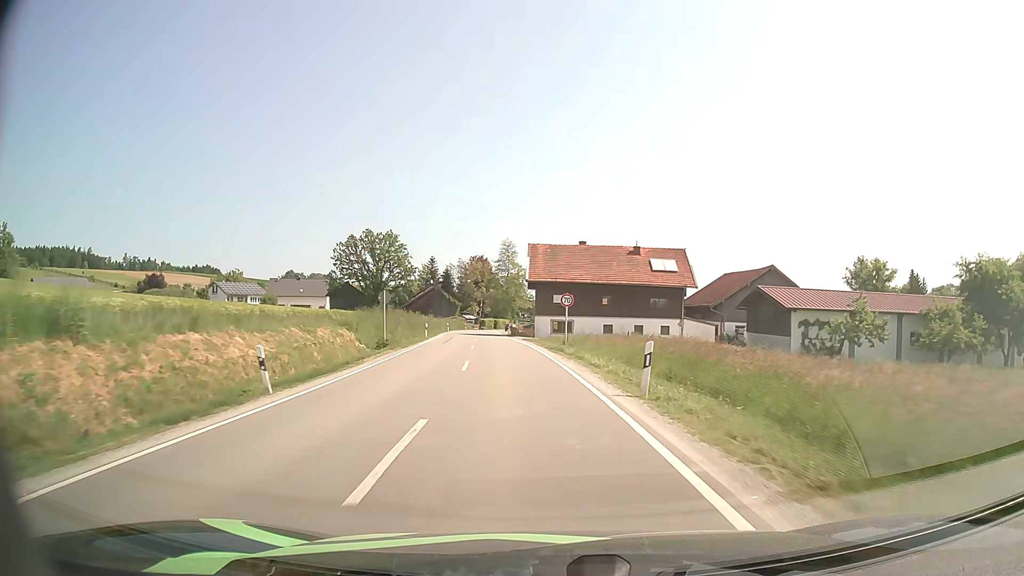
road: secondary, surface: asphalt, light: Day
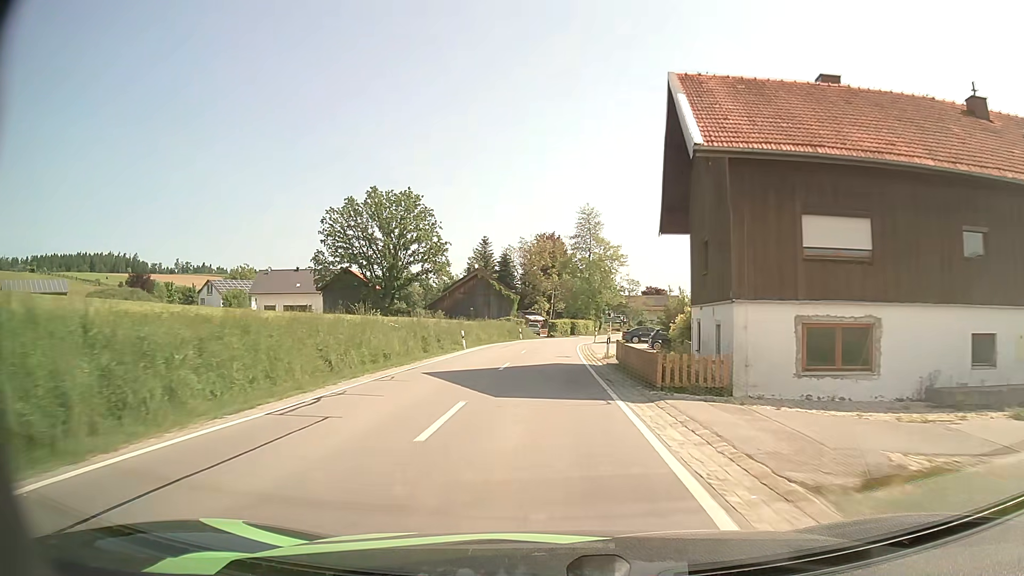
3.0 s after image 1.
(-3.4, +45.8) m; -7°
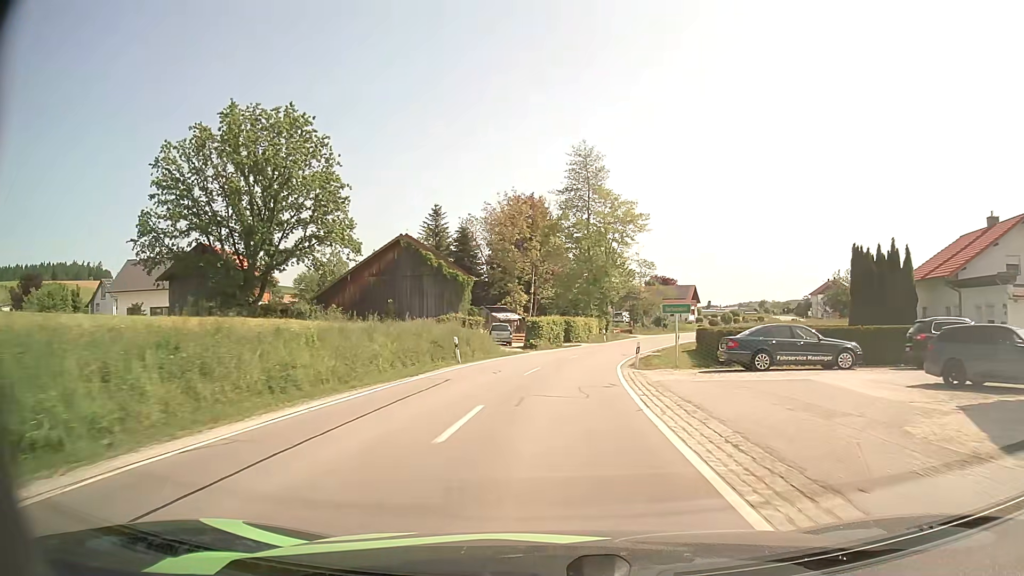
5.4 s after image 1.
(0.0, +36.2) m; +1°
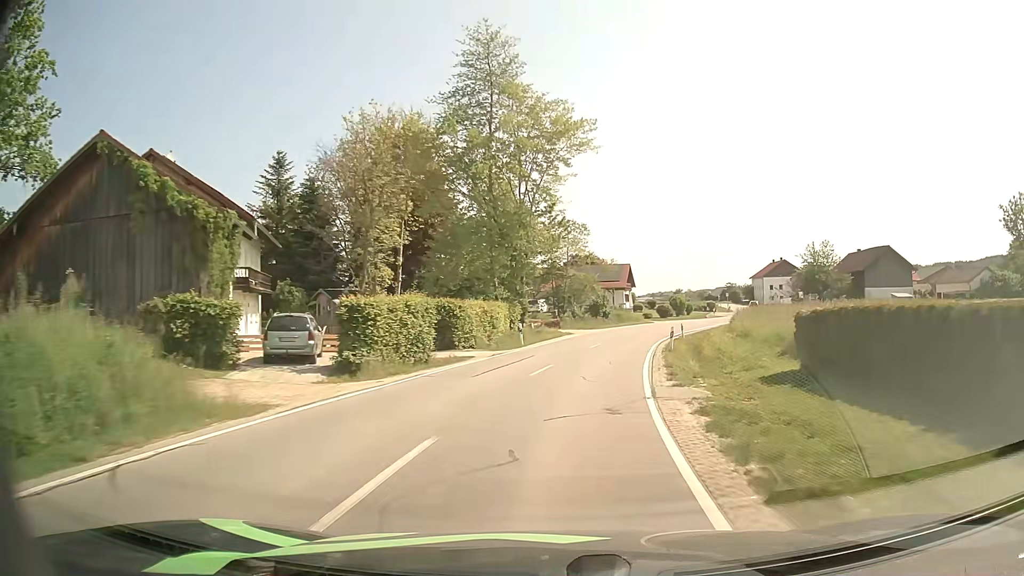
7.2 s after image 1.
(+1.6, +27.3) m; +8°
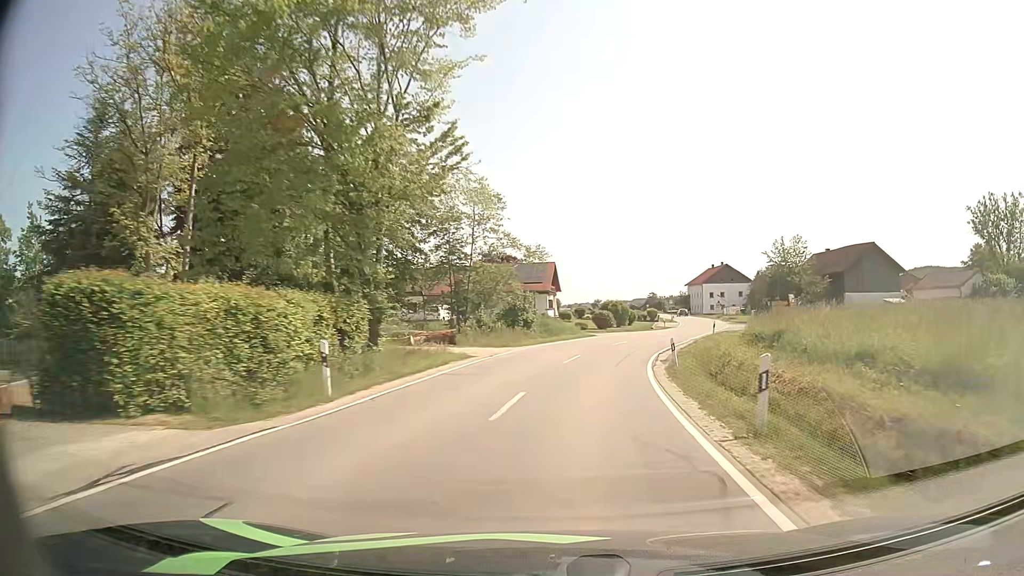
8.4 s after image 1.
(+1.0, +18.9) m; +7°
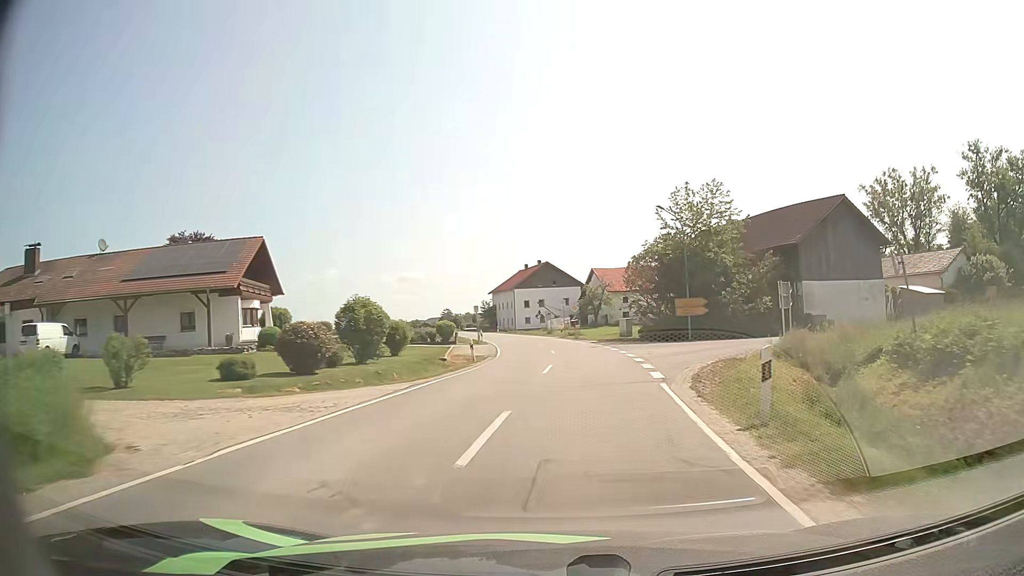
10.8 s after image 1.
(+5.7, +37.6) m; +17°
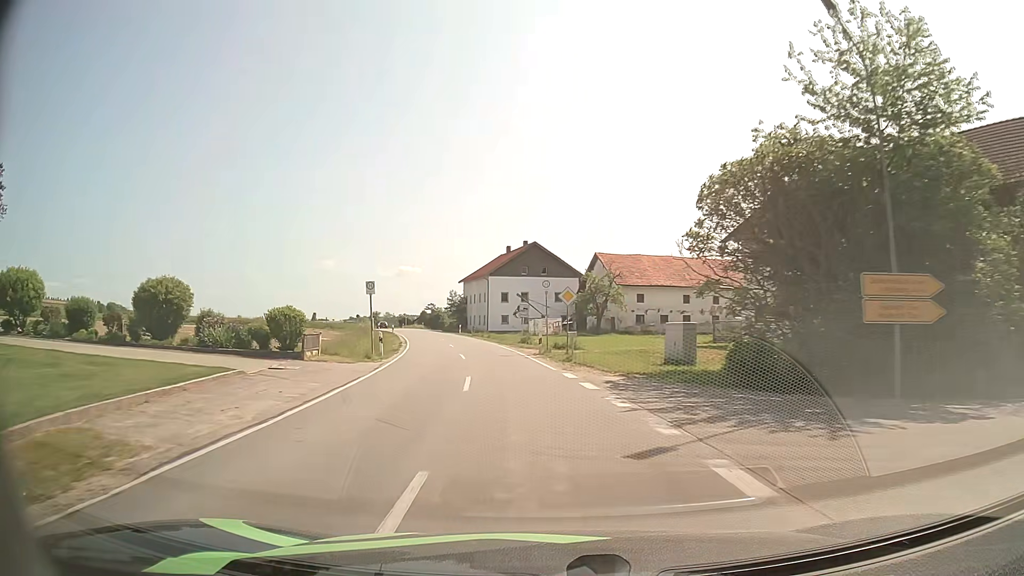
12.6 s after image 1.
(+1.4, +28.4) m; +1°
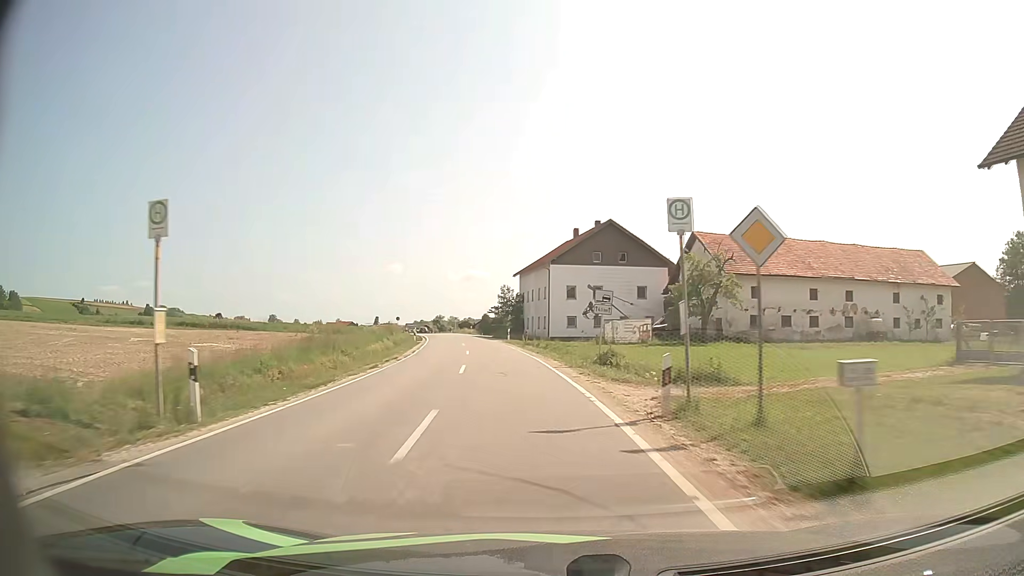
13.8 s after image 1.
(-1.0, +19.7) m; -5°
(0, +10) (-1, +20) (-2, +30) (-4, +40) (-5, +50) (-7, +59) (-9, +69) (-11, +79) (-14, +89) (-16, +98) m
